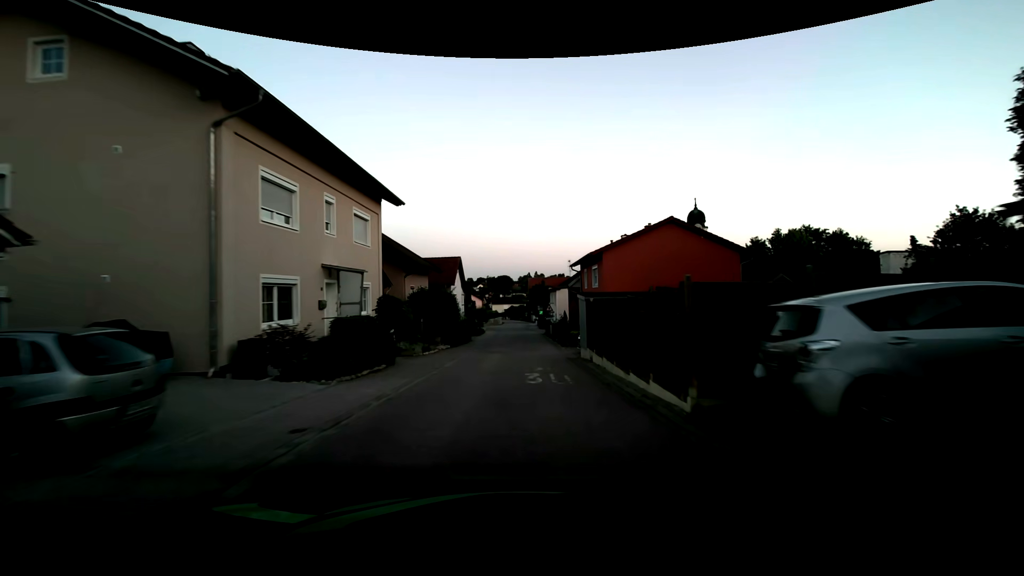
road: tertiary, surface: asphalt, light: Dusk
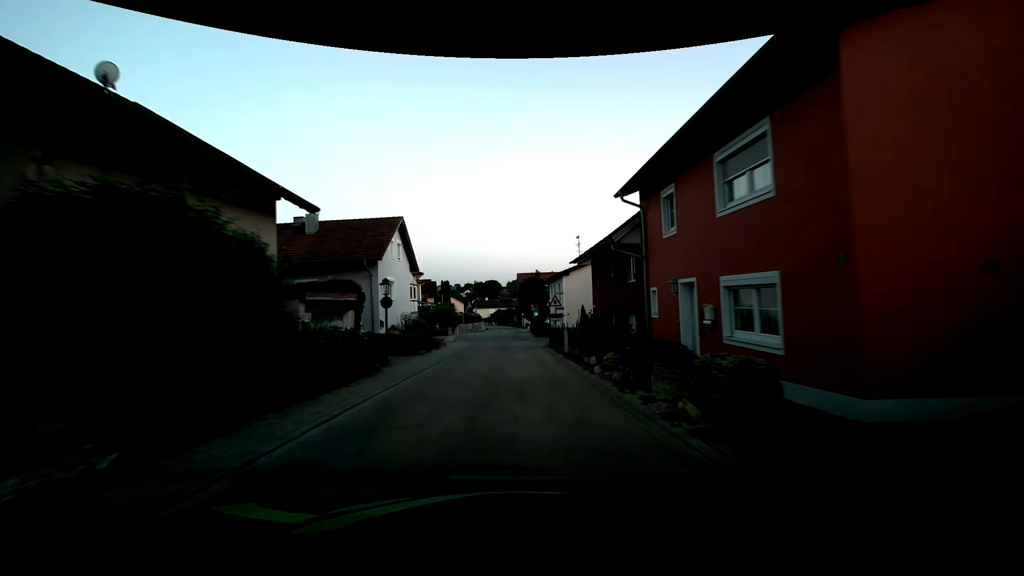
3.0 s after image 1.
(+0.5, +22.3) m; +2°
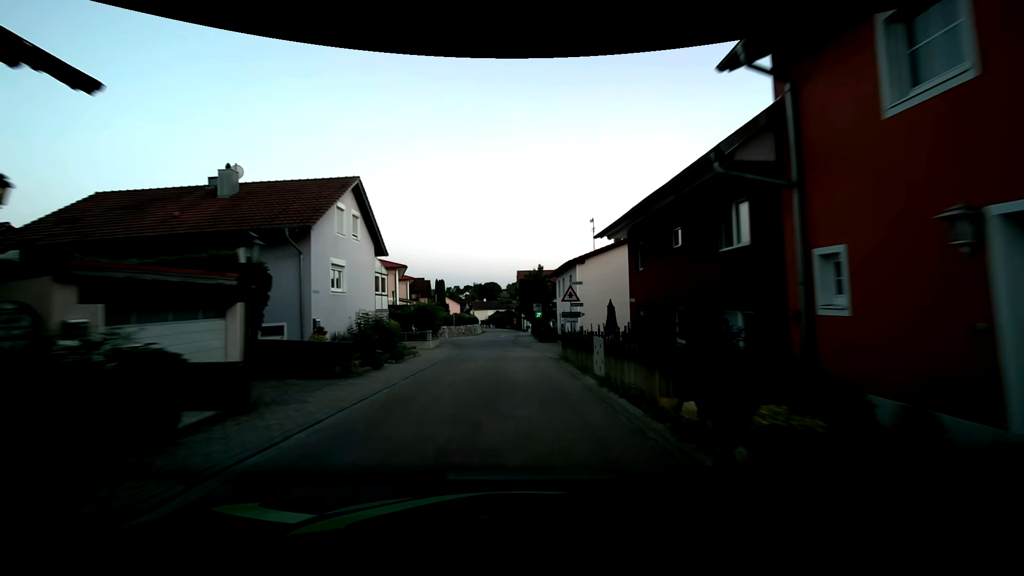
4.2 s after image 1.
(0.0, +8.9) m; +1°
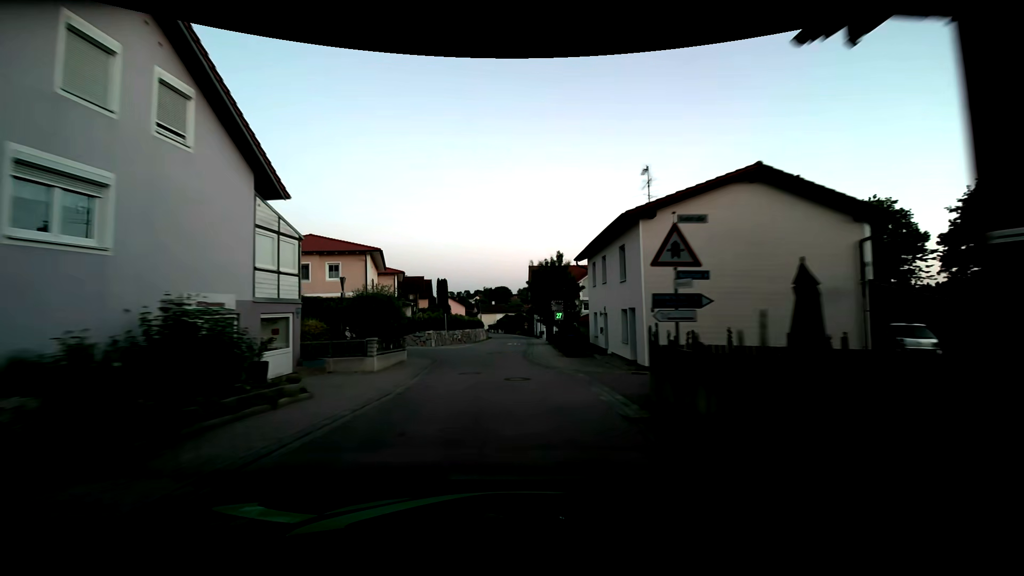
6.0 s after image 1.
(-0.3, +13.4) m; -2°
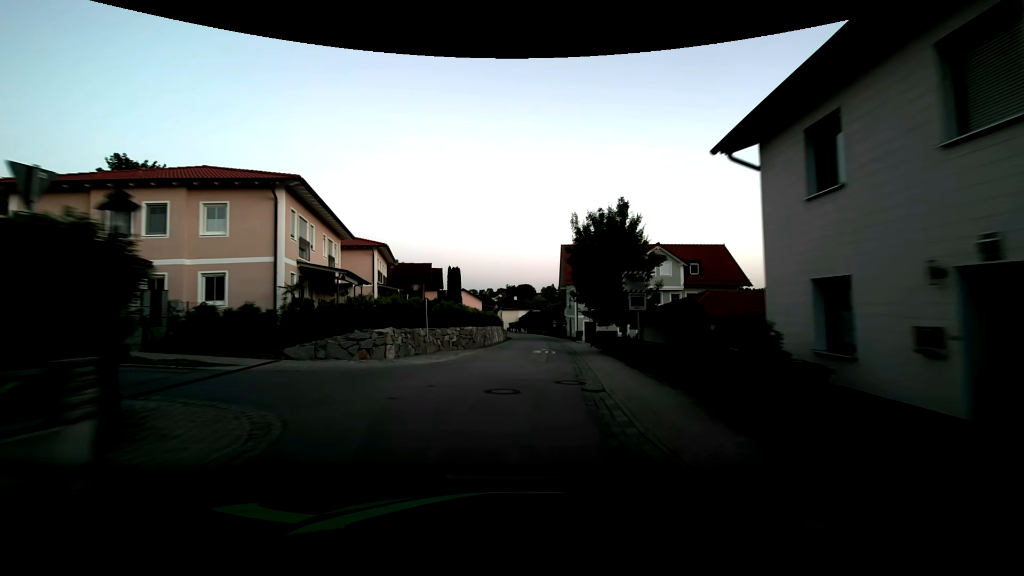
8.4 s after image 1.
(-0.4, +18.0) m; -2°
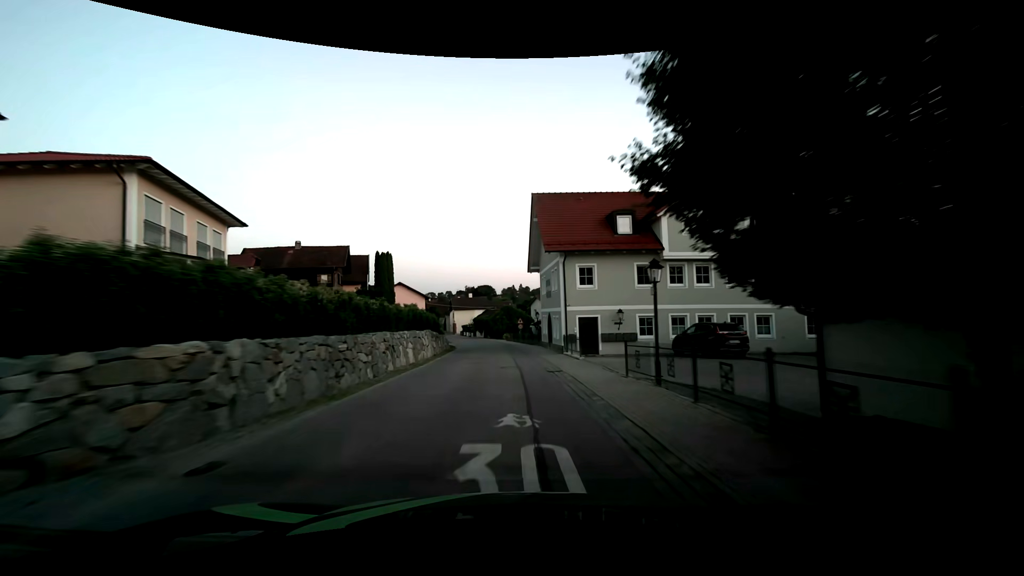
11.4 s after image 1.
(+0.8, +22.3) m; +3°
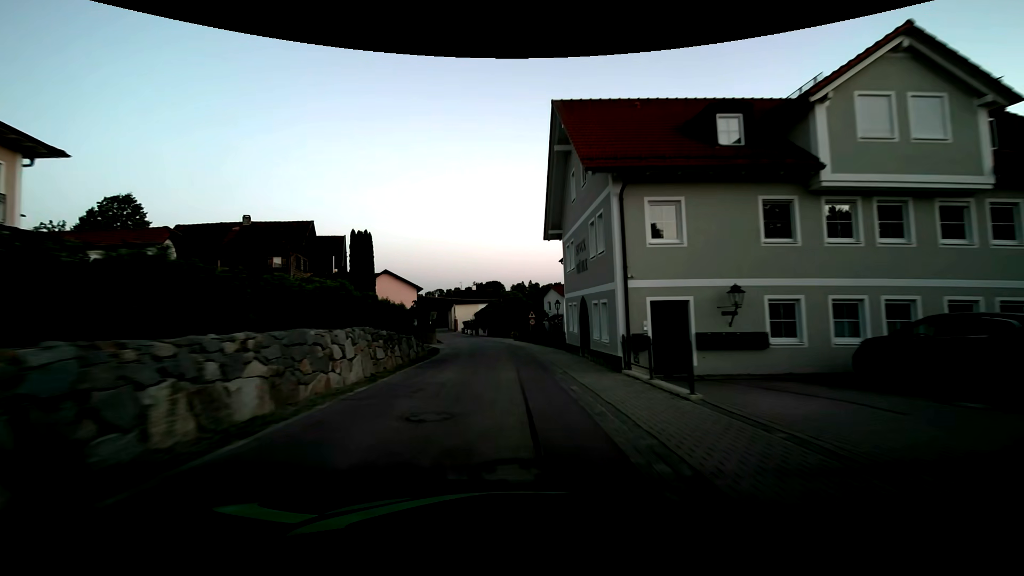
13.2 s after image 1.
(+0.1, +13.5) m; -1°
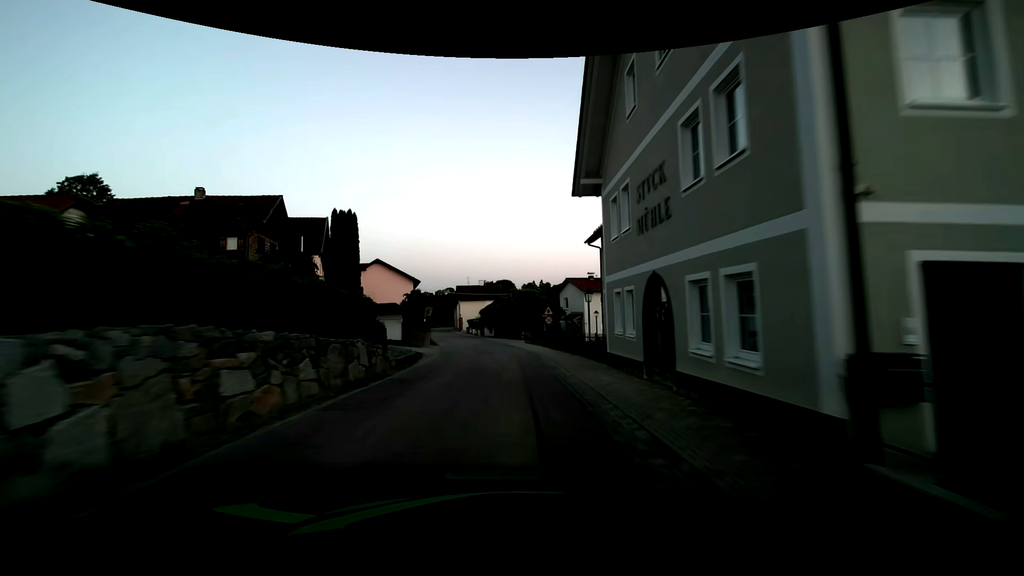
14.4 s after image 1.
(0.0, +9.1) m; 0°
(0, +10) (-1, +20) (-1, +30) (-3, +40) (-5, +50) (-7, +59) (-10, +69) (-12, +79) (-14, +89) (-16, +98) m
